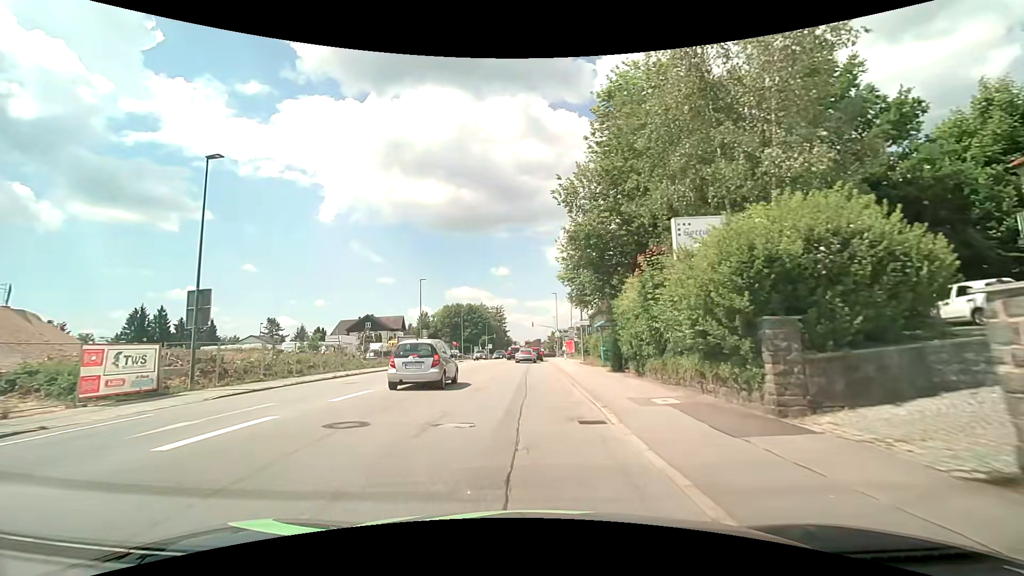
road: tertiary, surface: asphalt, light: Day
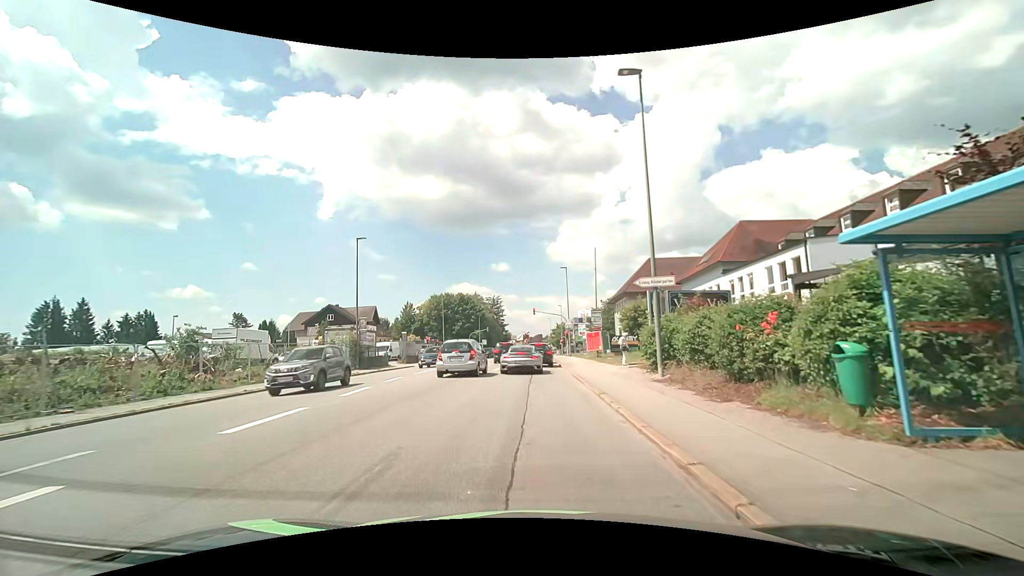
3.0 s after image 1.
(0.0, +22.2) m; +1°
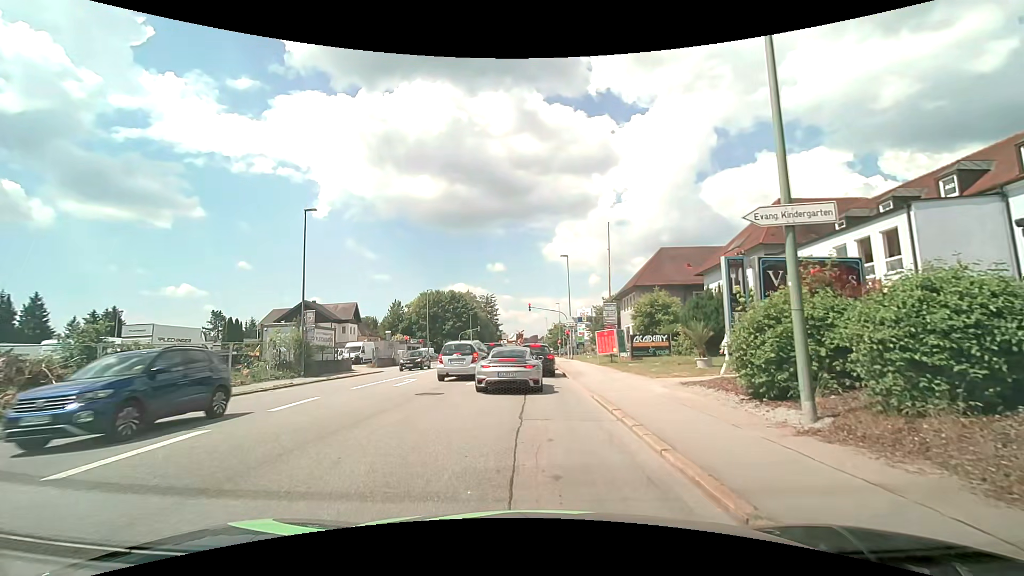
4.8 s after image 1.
(-0.1, +8.1) m; -1°
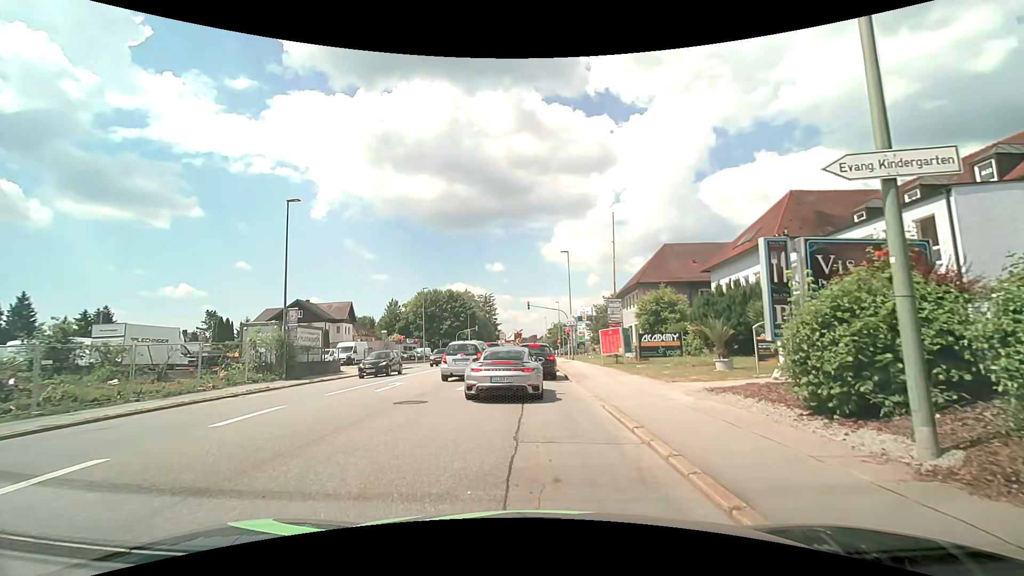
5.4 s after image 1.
(0.0, +2.0) m; +1°
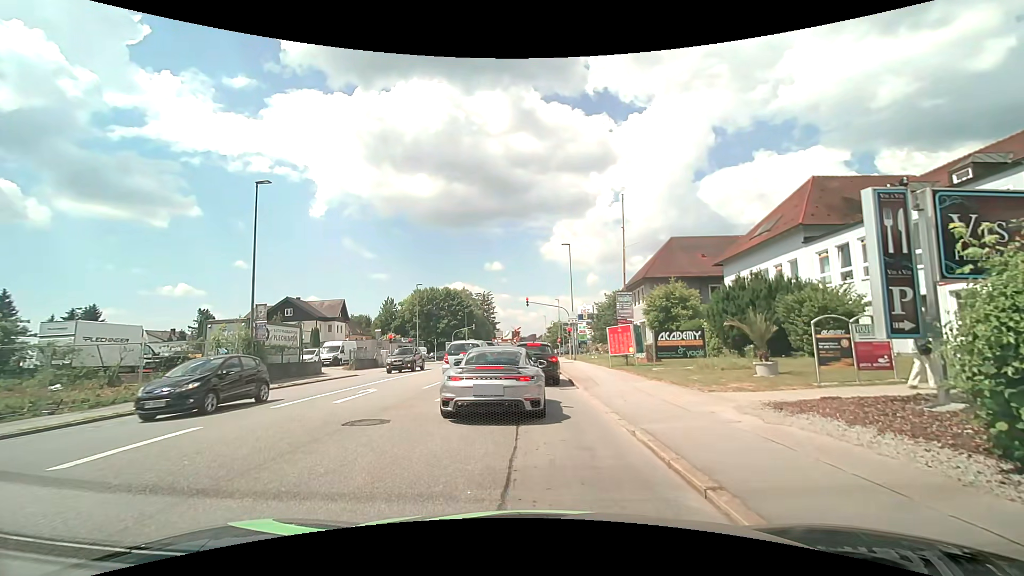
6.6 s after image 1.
(0.0, +3.0) m; -1°
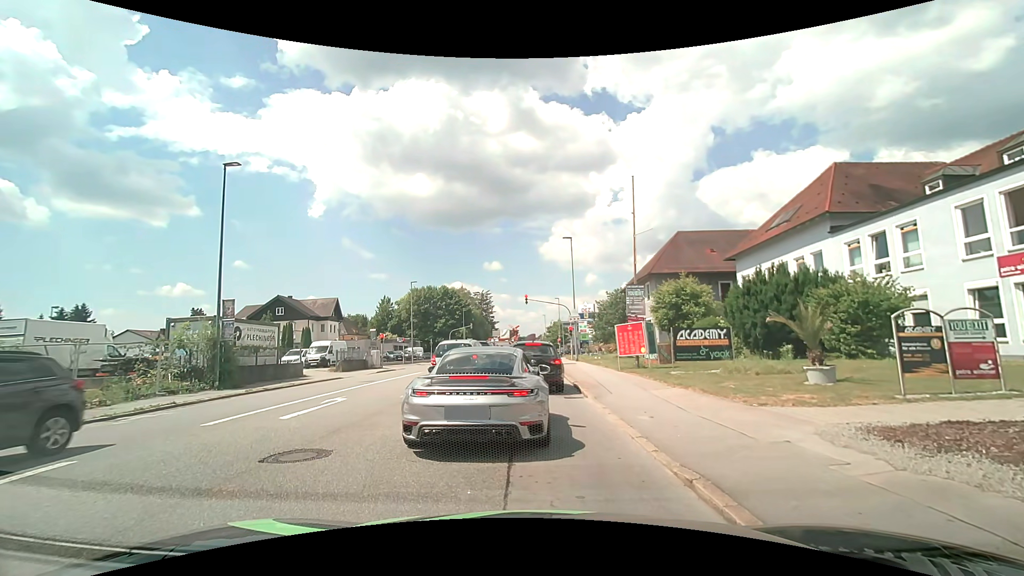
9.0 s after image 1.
(0.0, +2.5) m; +2°
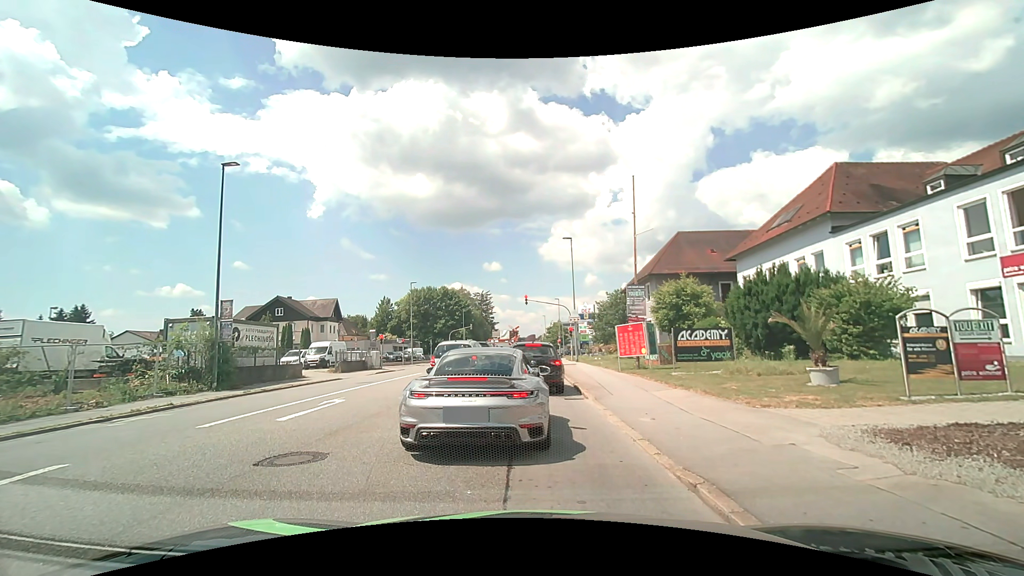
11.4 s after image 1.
(0.0, +0.2) m; 0°
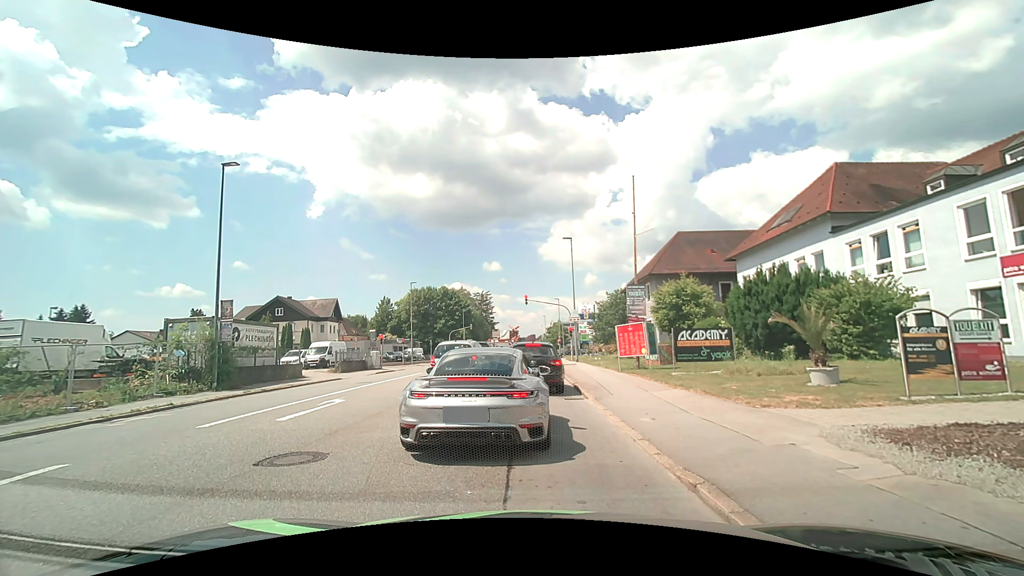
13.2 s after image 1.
(0.0, 0.0) m; 0°
(0, +10) (0, +20) (-1, +30) (-1, +40) (-1, +50) (-1, +60) (-1, +70) (-1, +80) (-1, +90) (-2, +100) m
